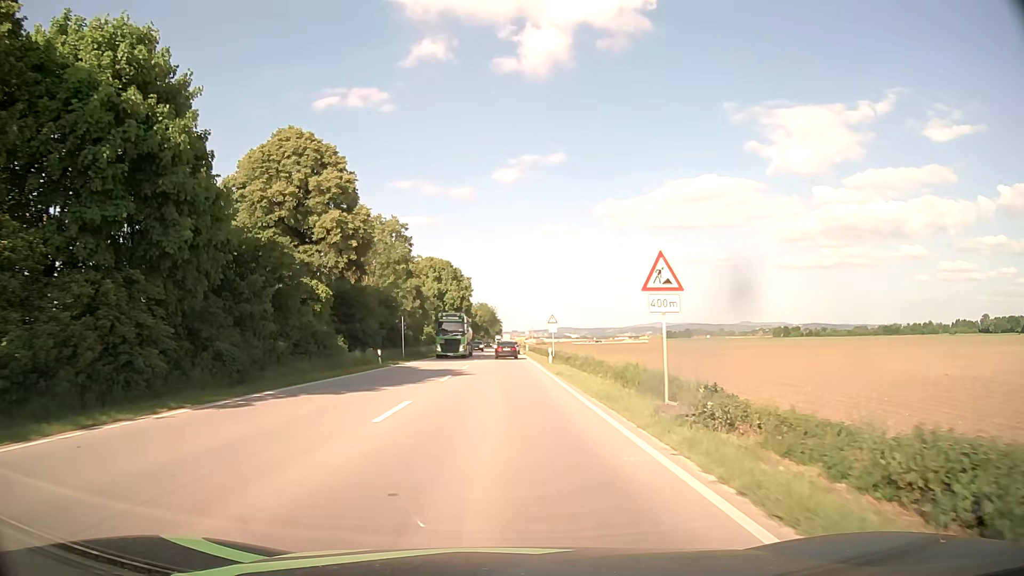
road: primary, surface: asphalt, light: Day
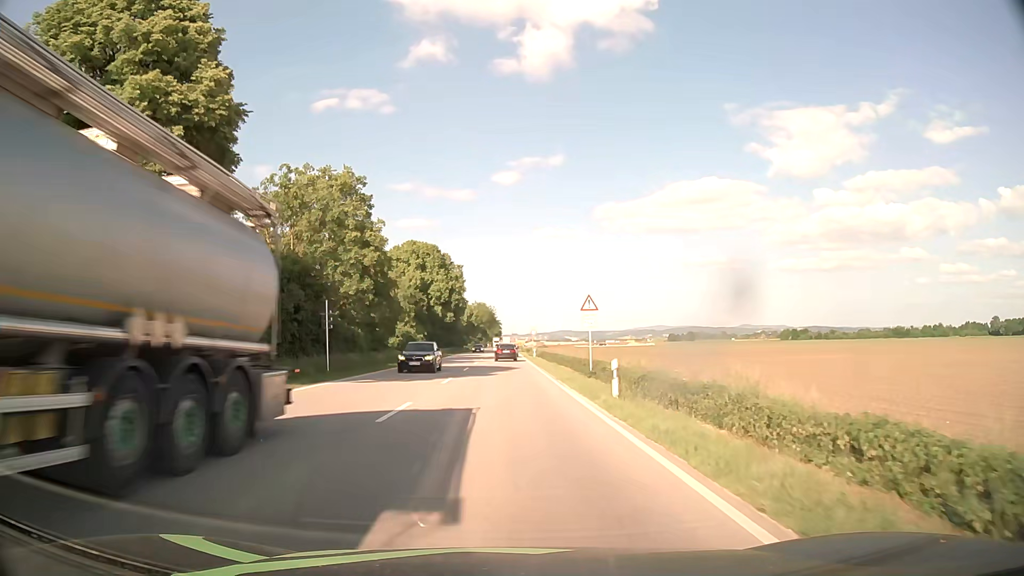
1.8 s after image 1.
(0.0, +23.5) m; 0°
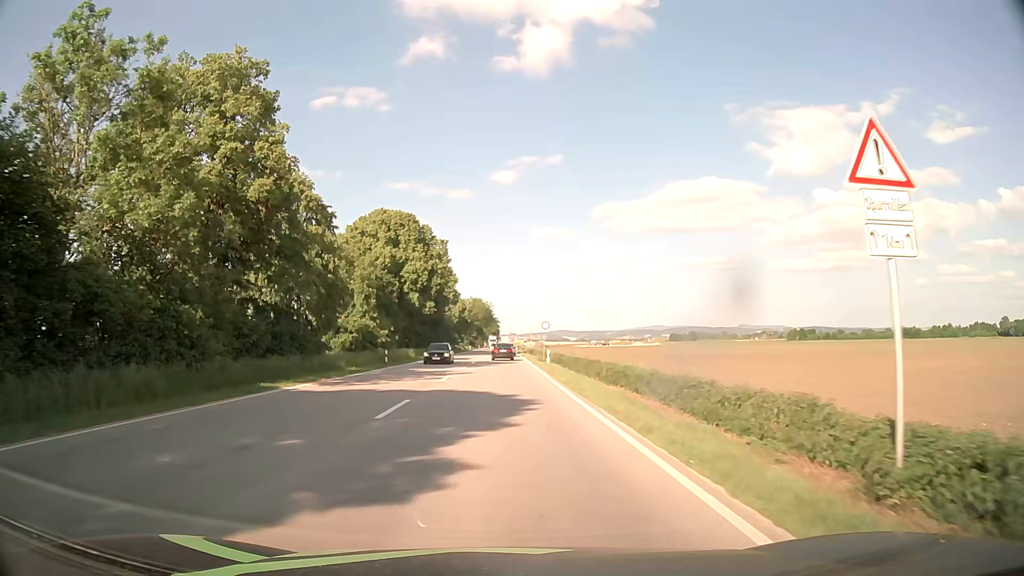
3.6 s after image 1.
(0.0, +23.8) m; 0°
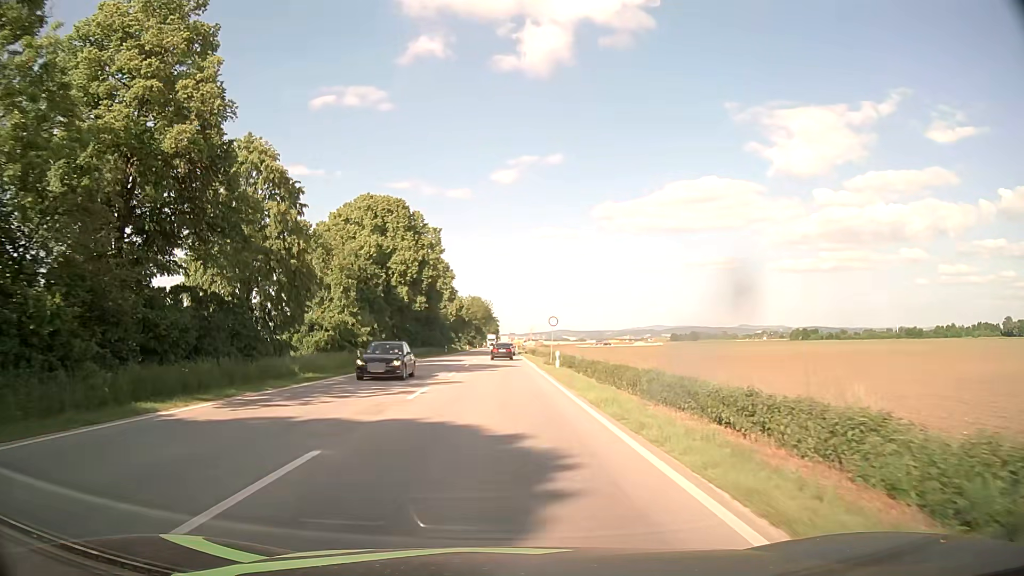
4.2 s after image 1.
(0.0, +7.8) m; 0°
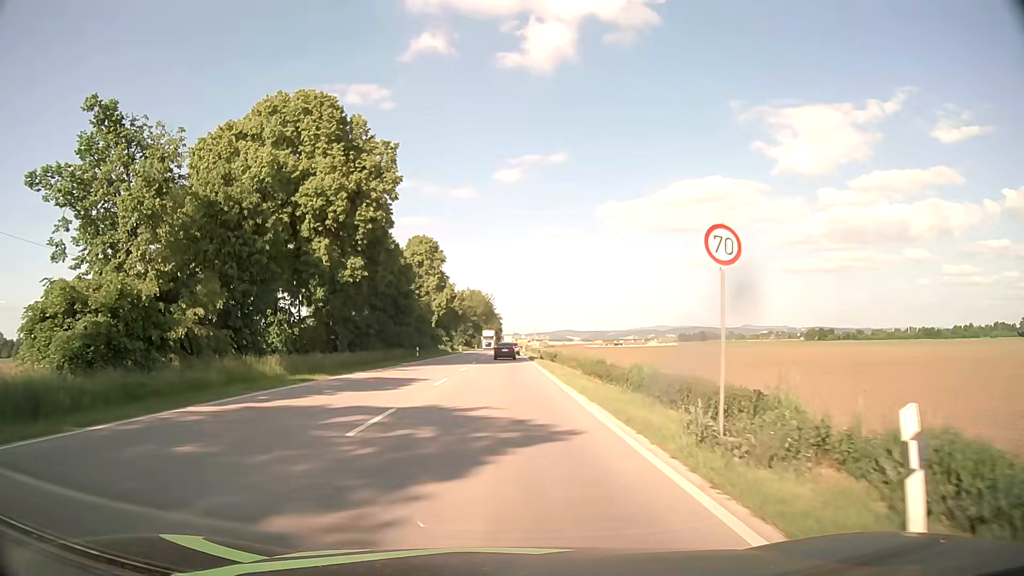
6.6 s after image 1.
(-0.1, +30.2) m; 0°
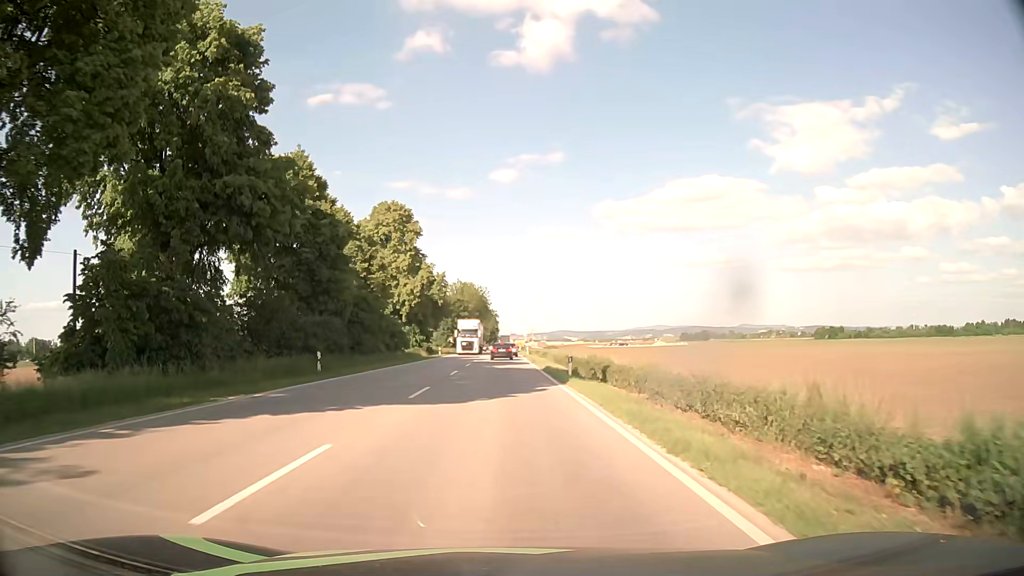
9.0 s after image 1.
(0.0, +28.9) m; 0°
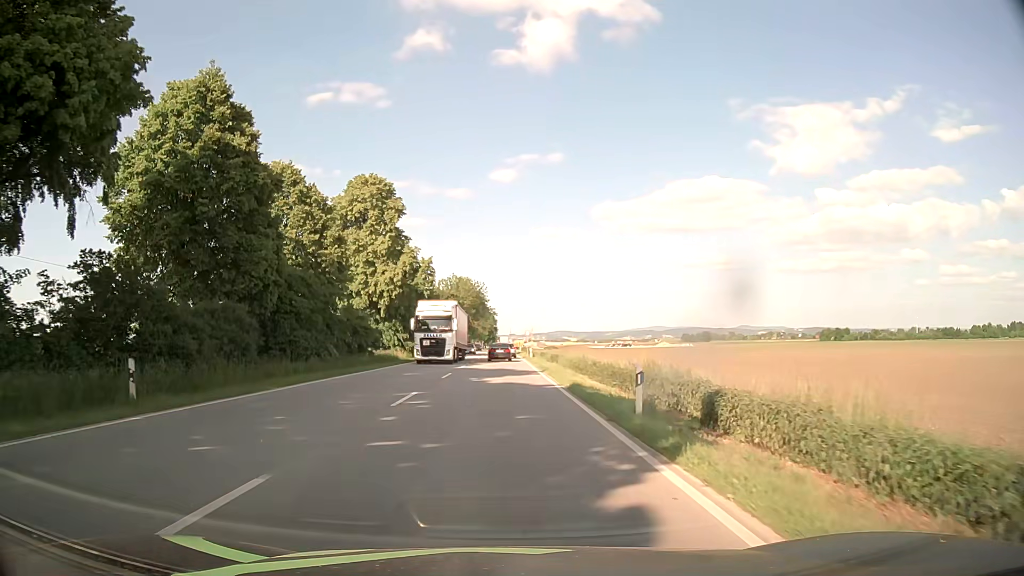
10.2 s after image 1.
(0.0, +14.2) m; 0°
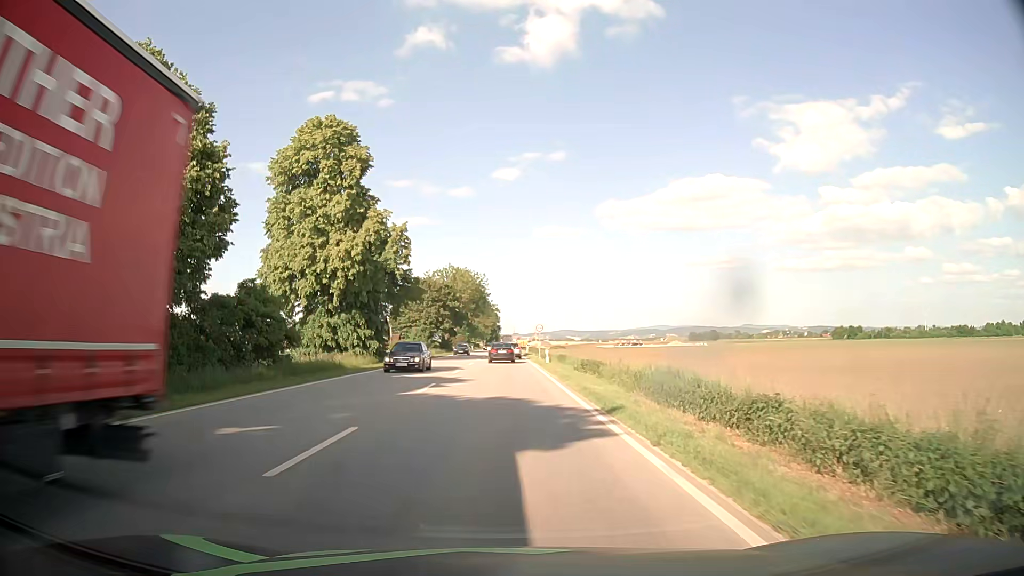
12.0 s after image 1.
(-0.1, +19.7) m; 0°
(0, +10) (0, +20) (0, +30) (0, +40) (0, +50) (0, +60) (0, +70) (0, +80) (0, +90) (0, +100) m
